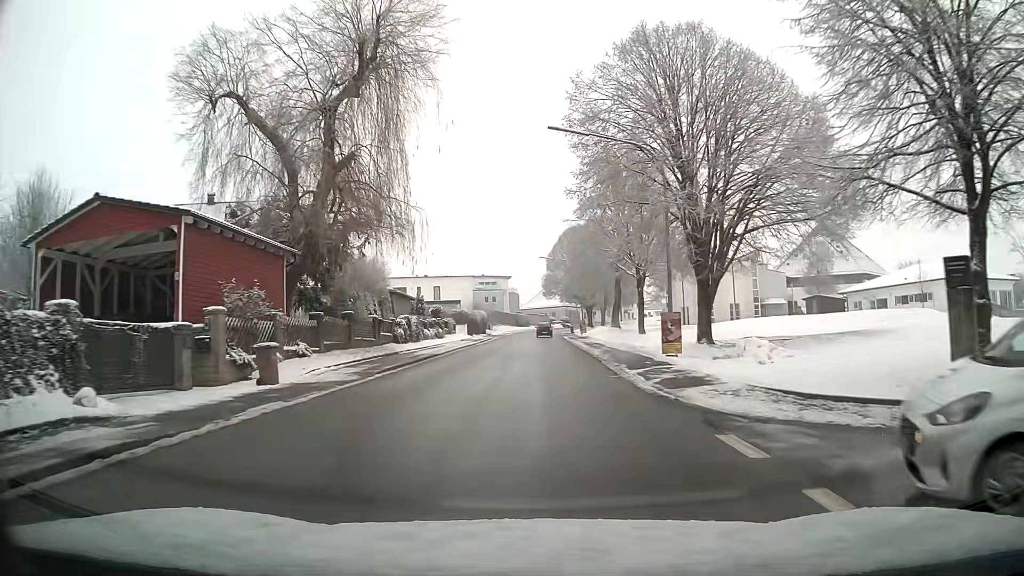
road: tertiary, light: Day
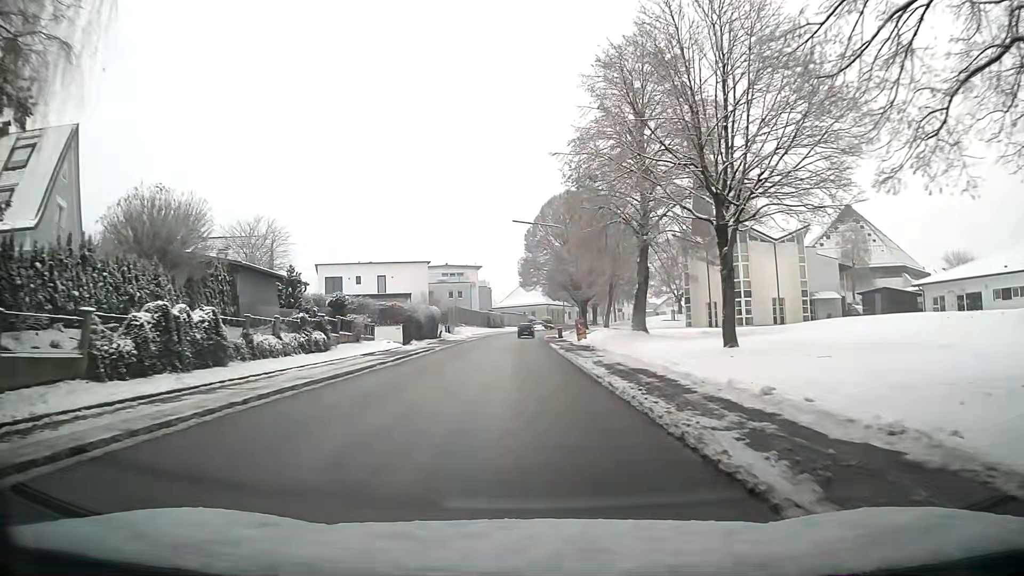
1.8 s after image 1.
(+0.4, +22.7) m; +1°
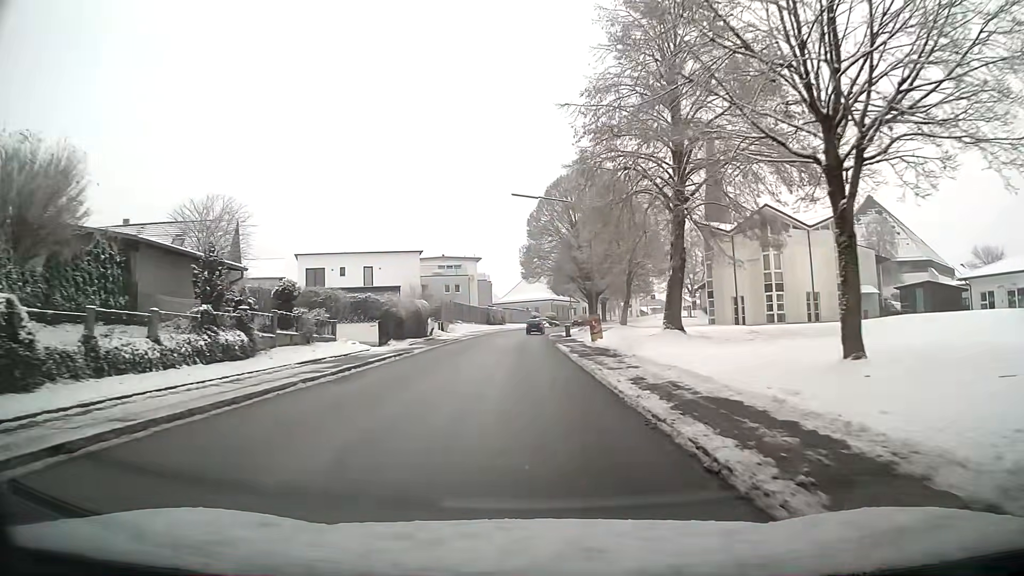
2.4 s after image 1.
(0.0, +7.6) m; 0°
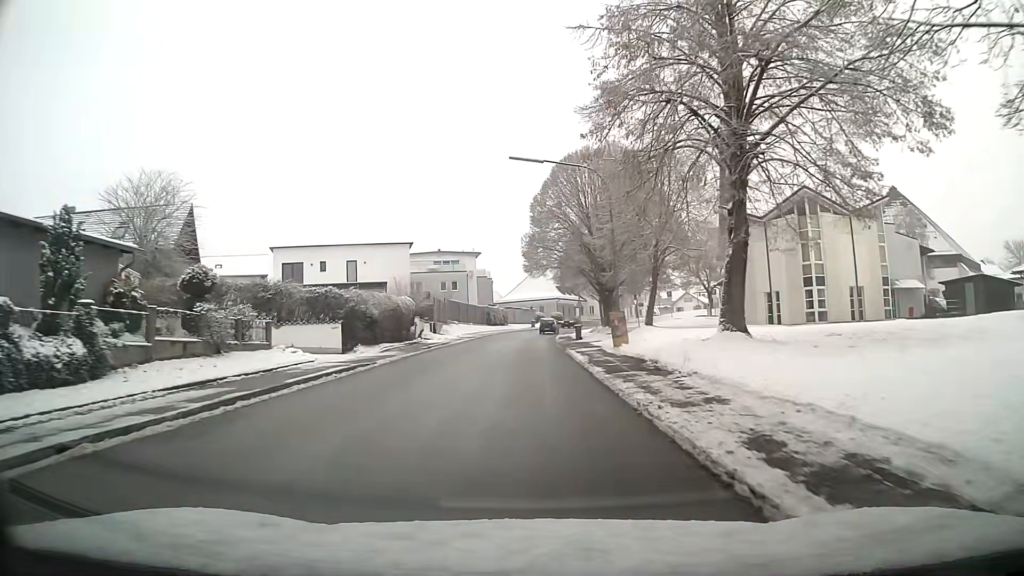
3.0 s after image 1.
(0.0, +7.6) m; 0°
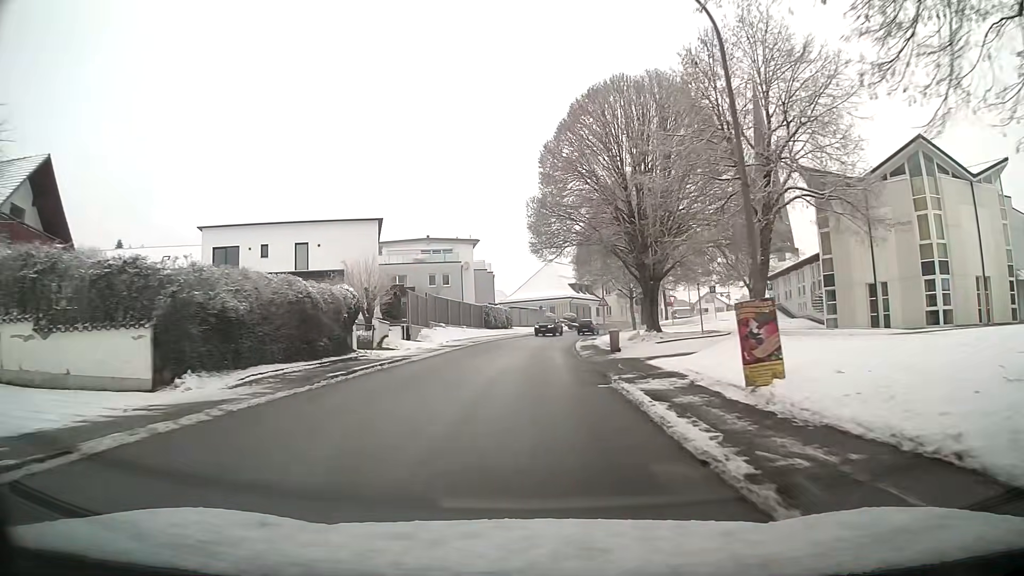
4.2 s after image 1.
(-0.1, +15.2) m; 0°
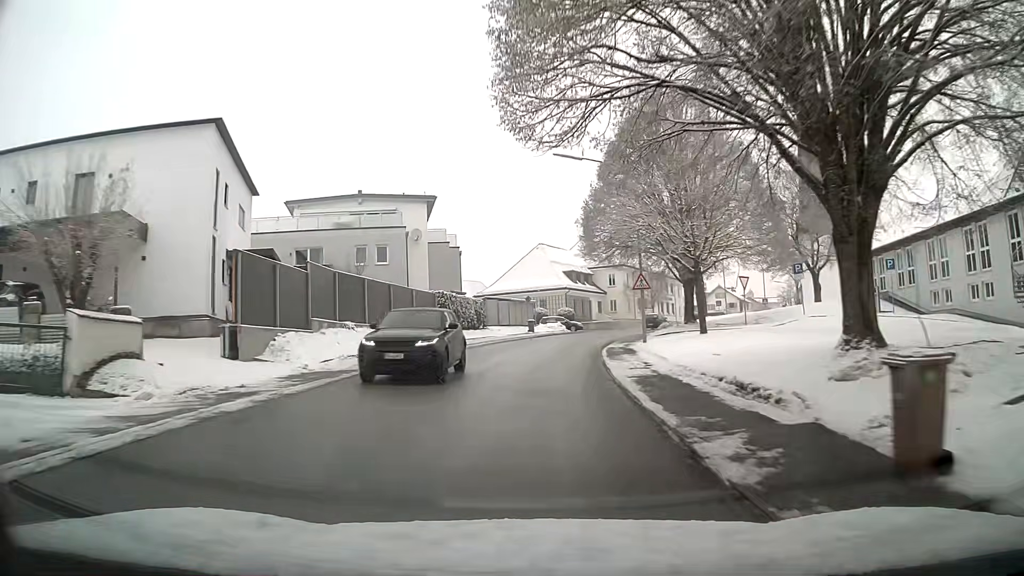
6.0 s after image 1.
(+0.2, +23.0) m; +1°
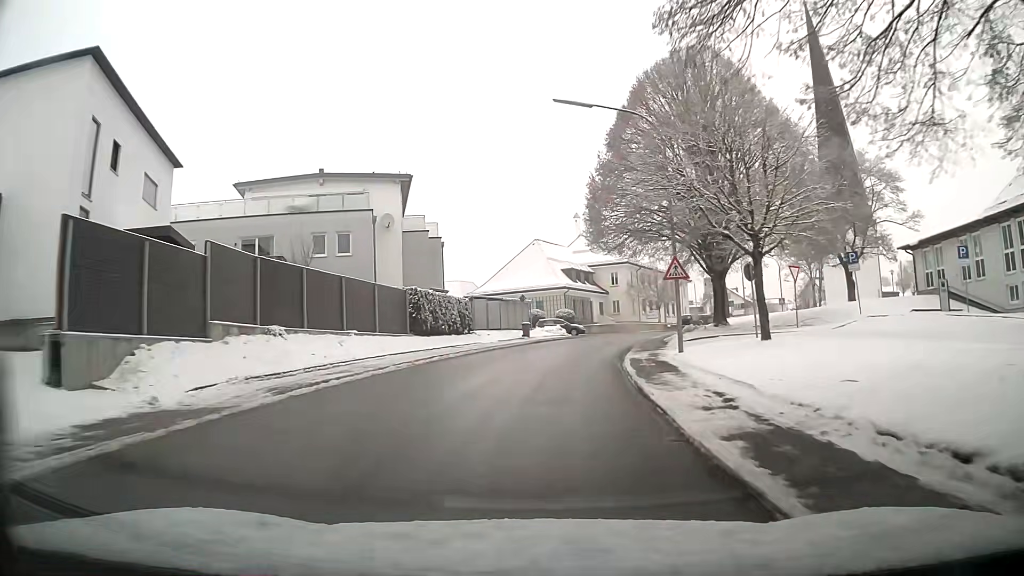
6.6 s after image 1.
(+0.1, +7.7) m; +1°
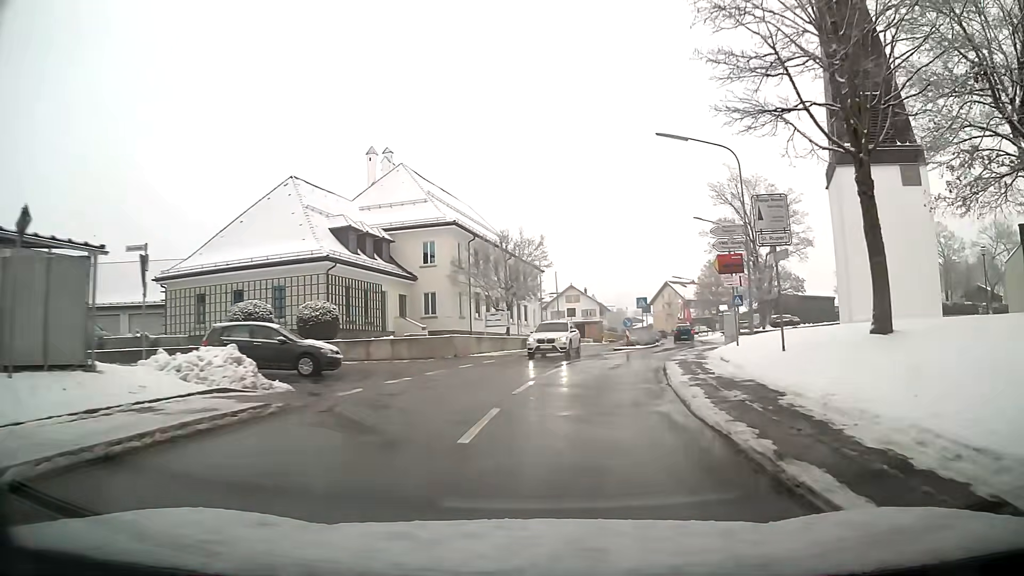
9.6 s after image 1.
(+4.1, +37.7) m; +16°
